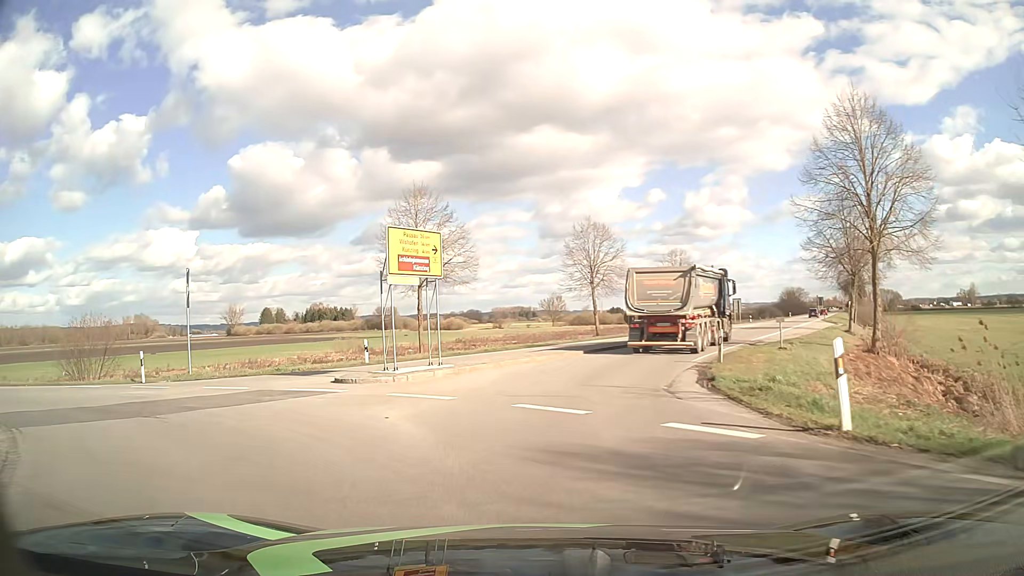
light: Day
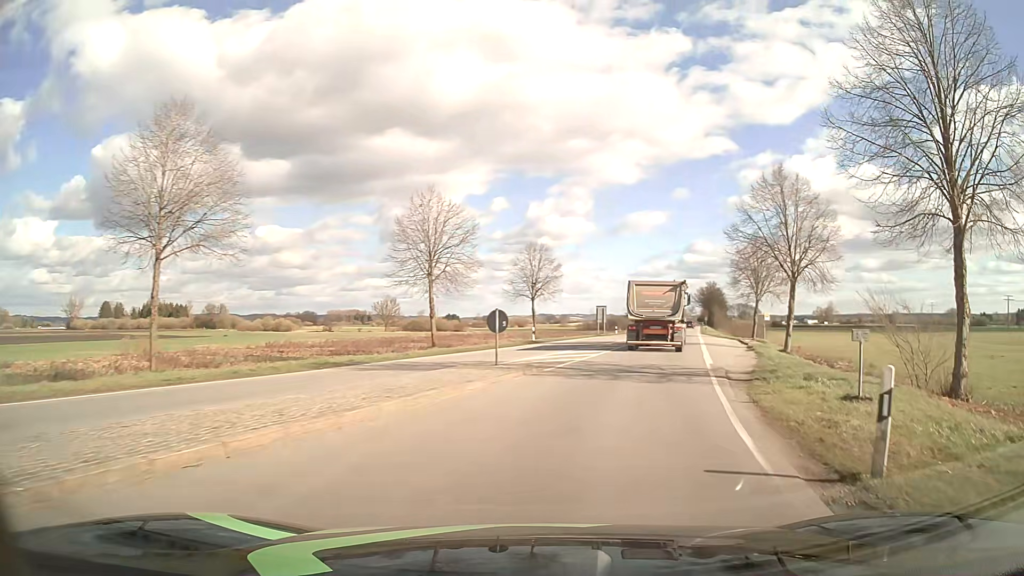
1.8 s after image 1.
(+0.6, +15.7) m; +11°
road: primary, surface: asphalt
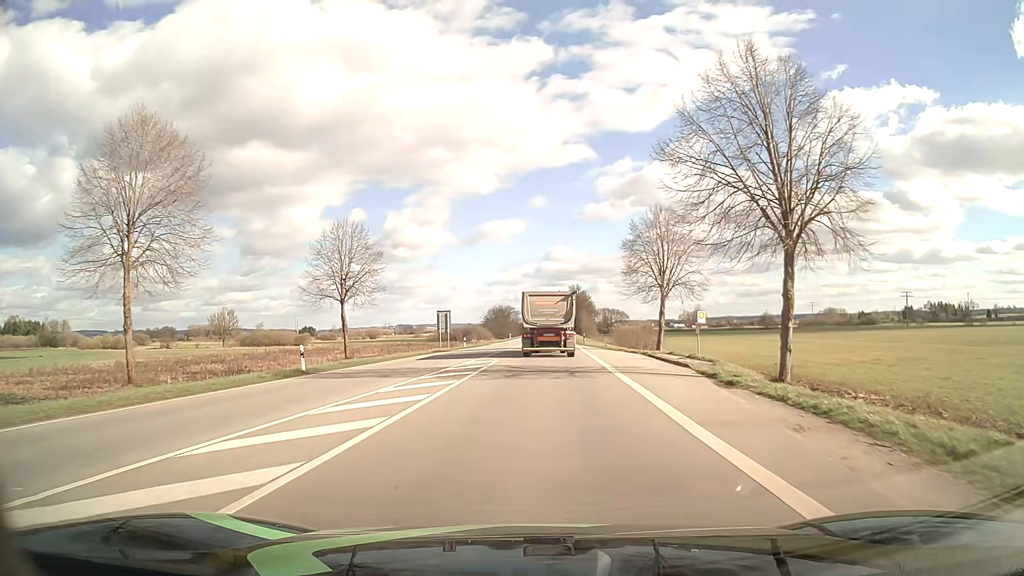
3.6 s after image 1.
(+3.7, +20.4) m; +14°
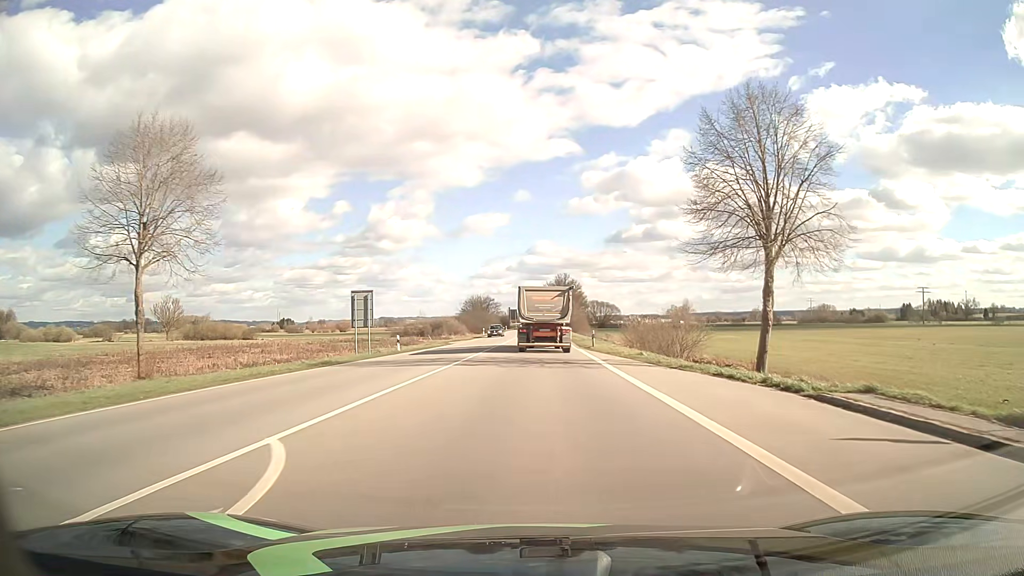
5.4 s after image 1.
(+0.3, +25.1) m; +1°
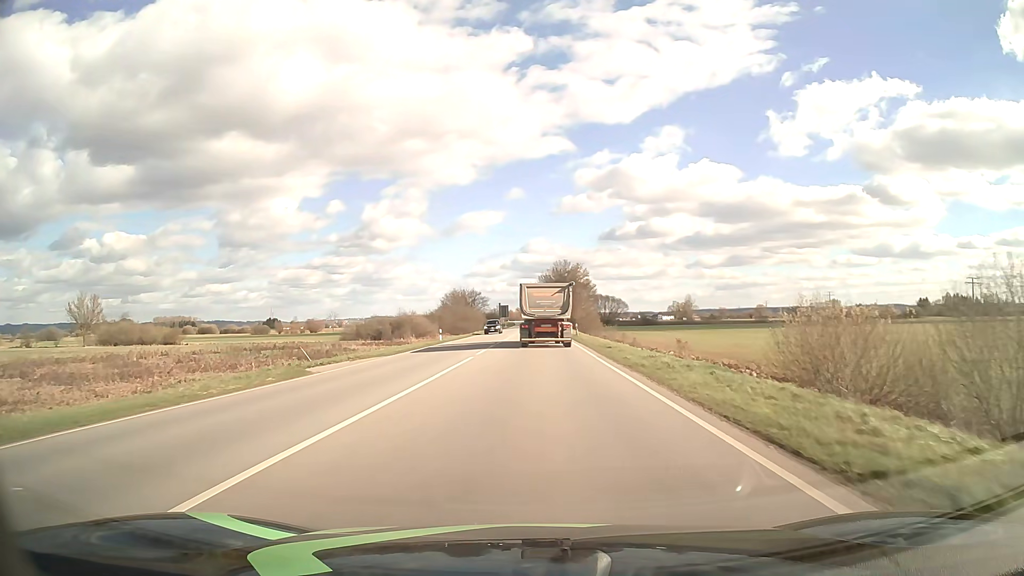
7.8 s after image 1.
(+0.3, +37.0) m; +1°
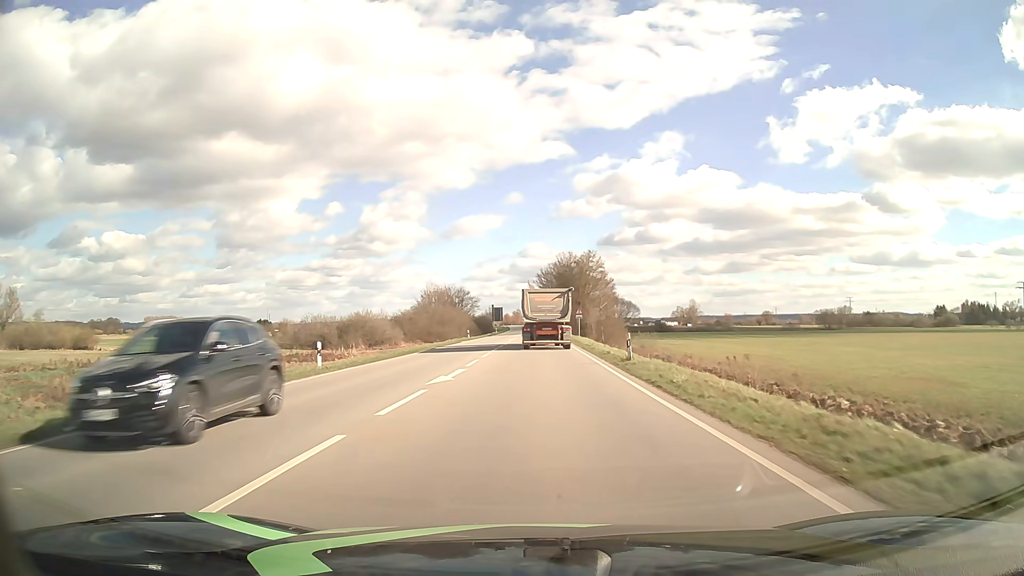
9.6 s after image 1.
(0.0, +29.9) m; 0°
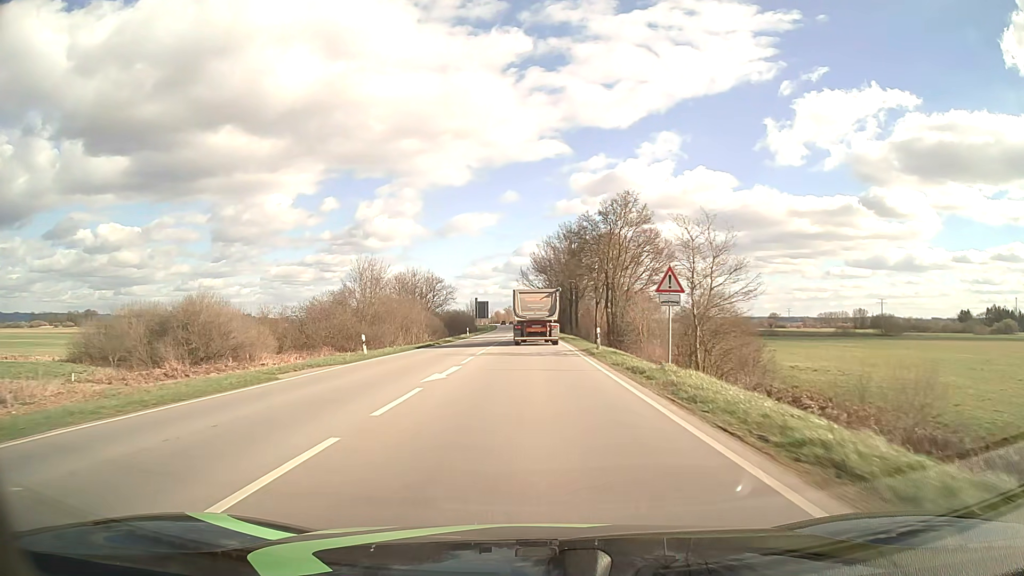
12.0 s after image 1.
(+0.2, +42.6) m; 0°
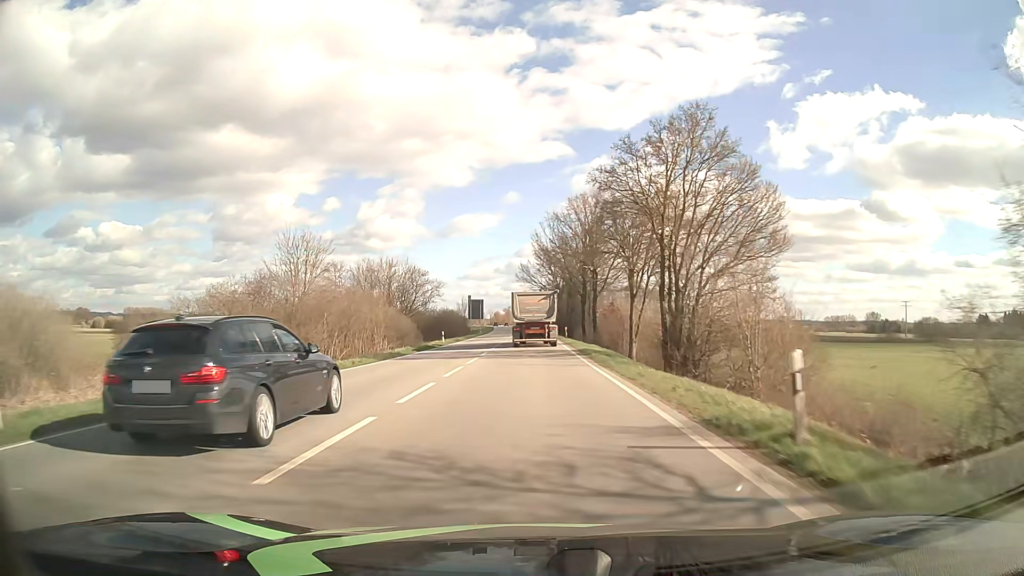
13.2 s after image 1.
(0.0, +22.4) m; 0°
(0, +10) (0, +20) (0, +30) (0, +40) (0, +50) (-1, +60) (-1, +70) (-1, +80) (-1, +90) (-1, +100) m
